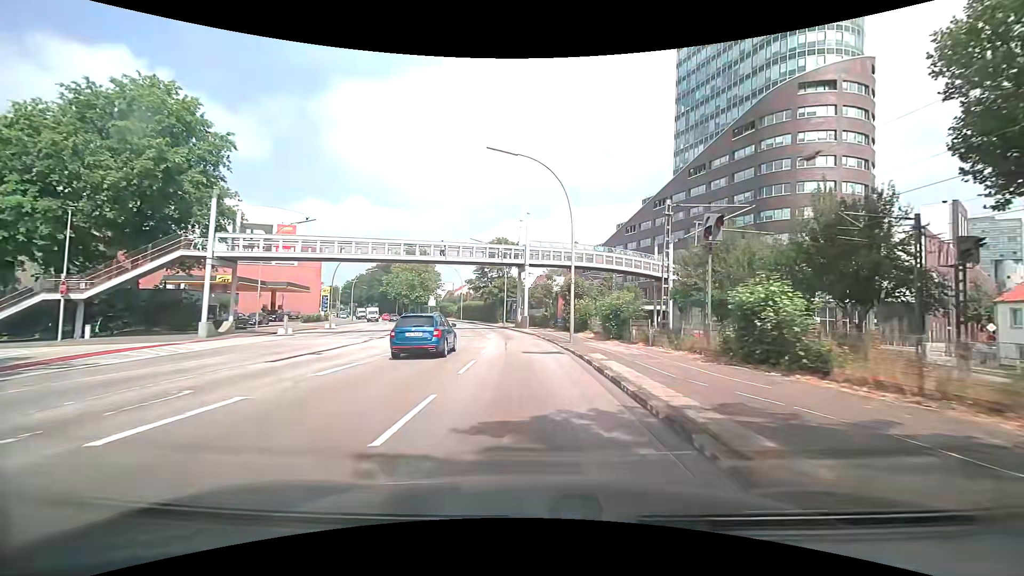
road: primary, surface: asphalt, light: Day
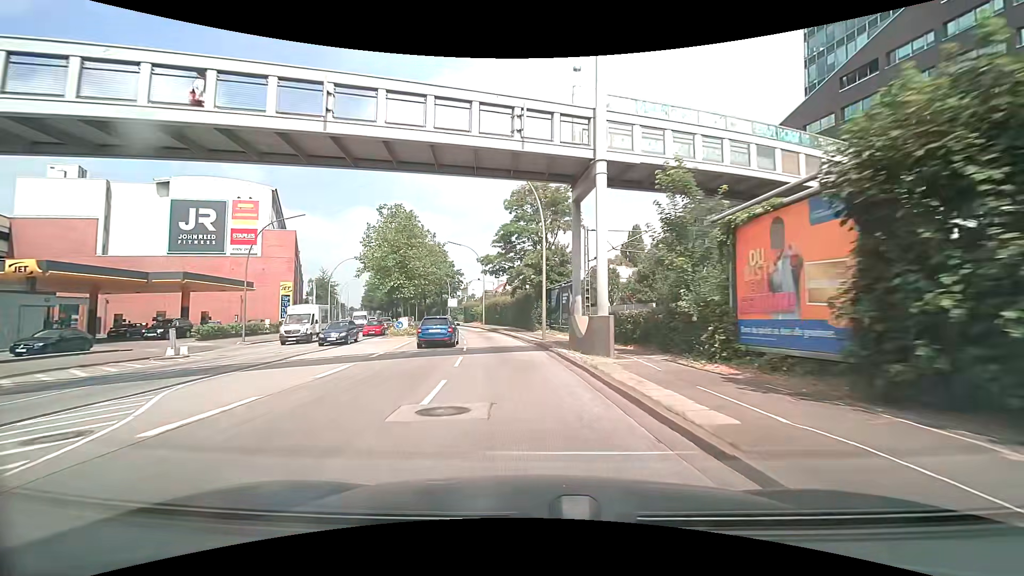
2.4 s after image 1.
(-1.1, +30.6) m; -5°
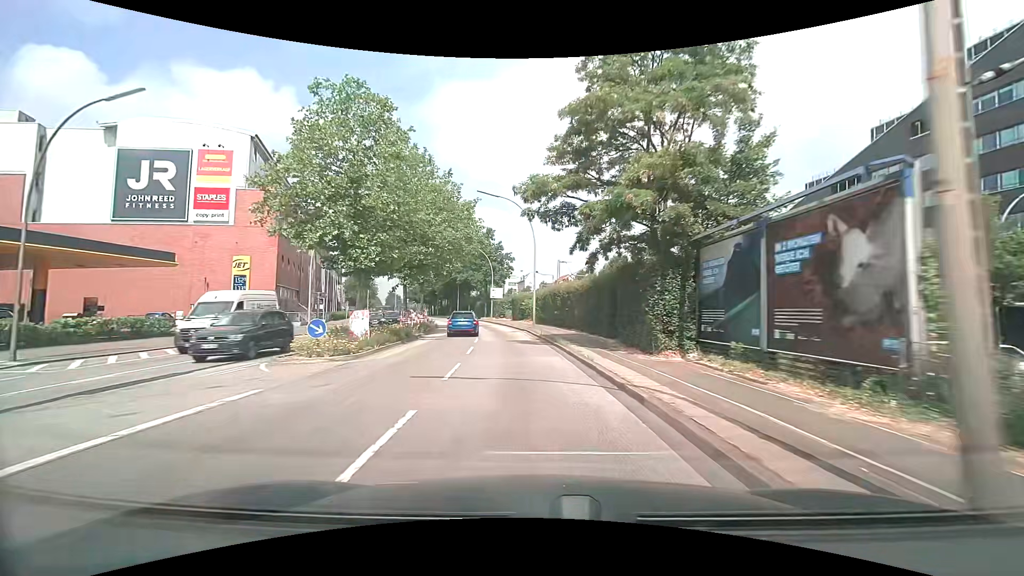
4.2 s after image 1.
(-1.7, +22.8) m; -7°
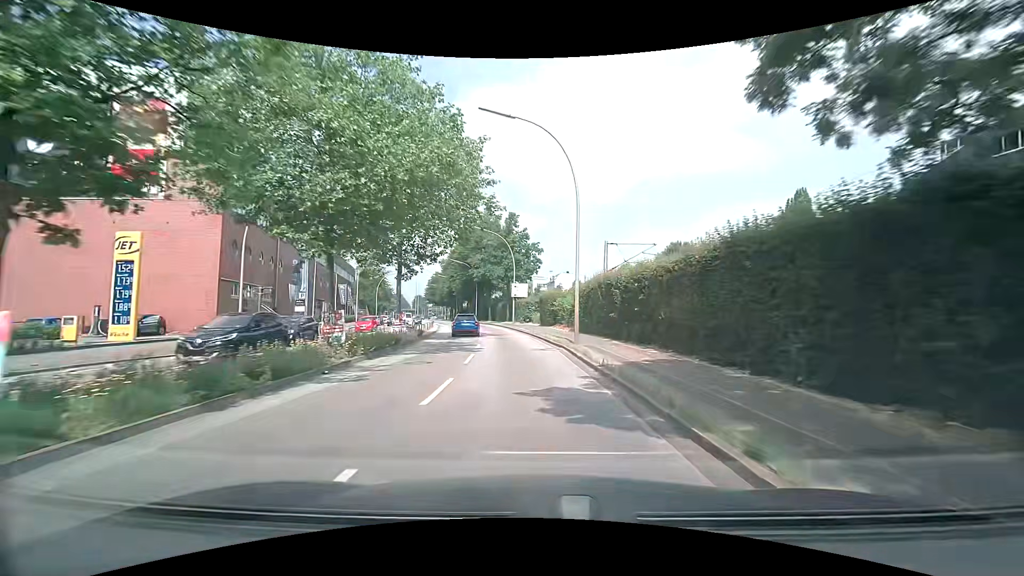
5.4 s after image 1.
(-0.5, +15.3) m; -4°
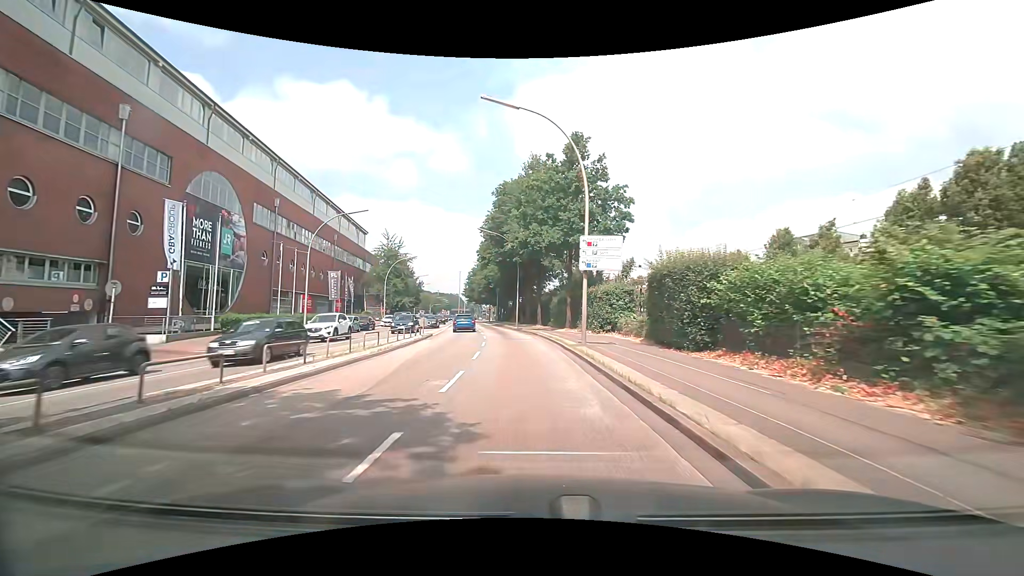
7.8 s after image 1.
(-1.5, +30.4) m; -7°
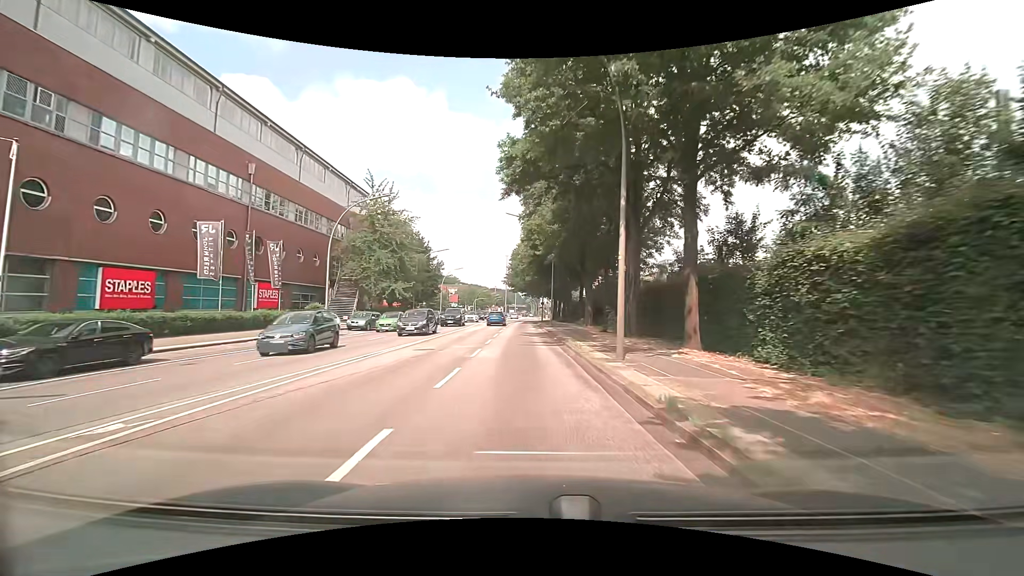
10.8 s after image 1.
(-2.2, +37.9) m; -7°
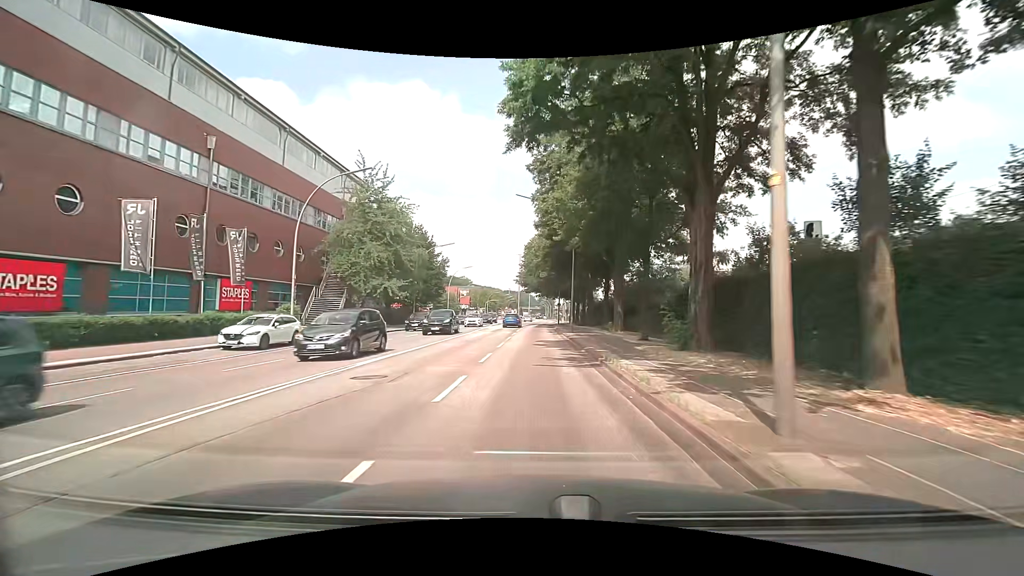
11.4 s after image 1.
(-0.1, +7.6) m; -2°
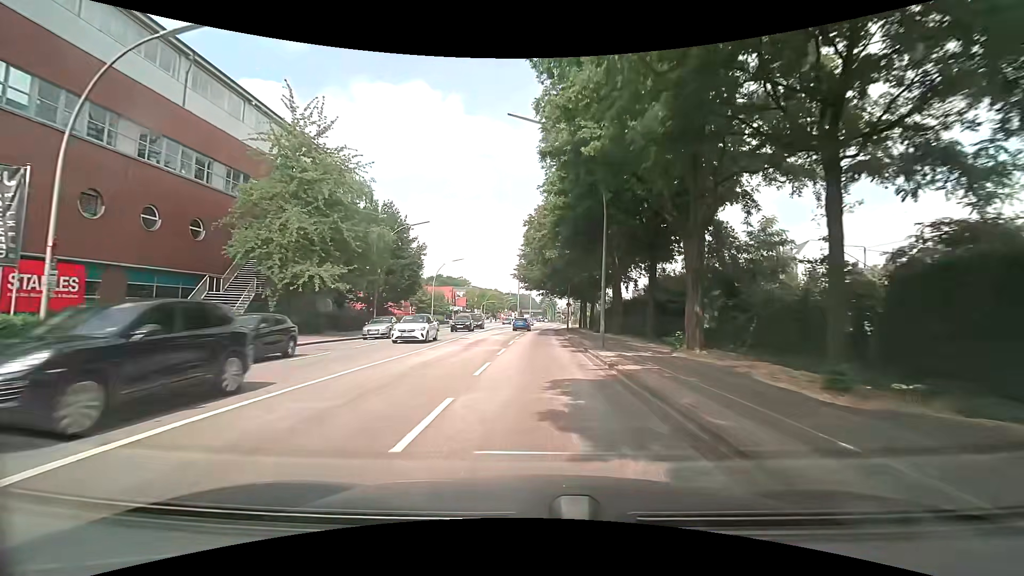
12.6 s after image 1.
(0.0, +15.3) m; +1°
(0, +10) (0, +20) (0, +30) (0, +40) (+1, +50) (+1, +60) (+1, +70) (+2, +80) (+3, +90) (+3, +100) m
